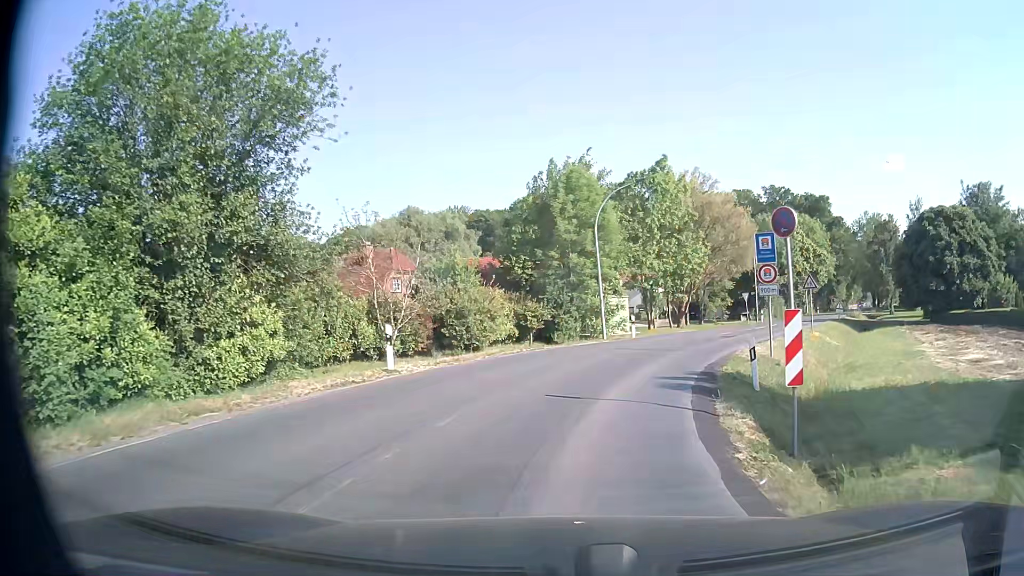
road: secondary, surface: paved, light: Day
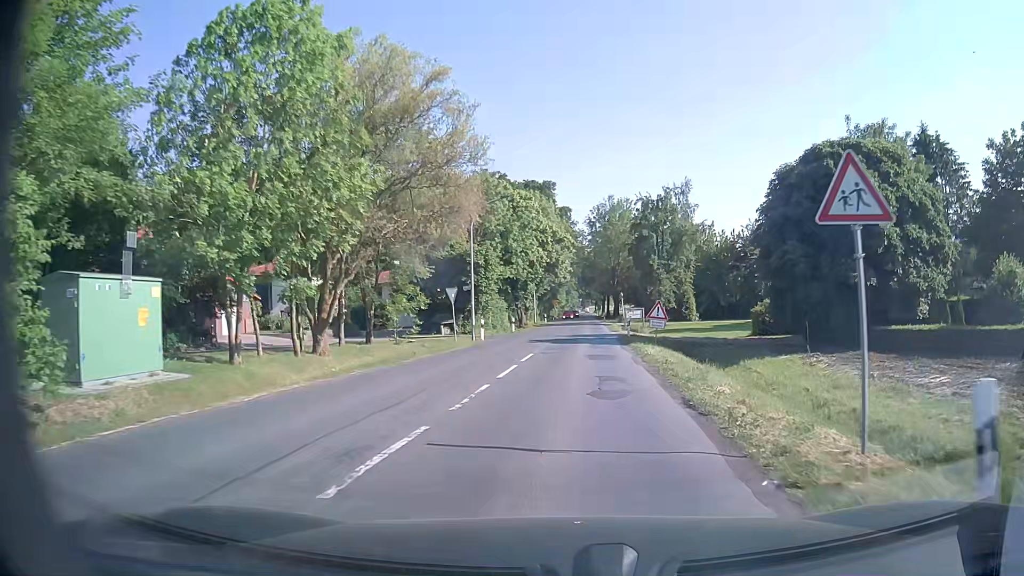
(+6.3, +28.2) m; +26°
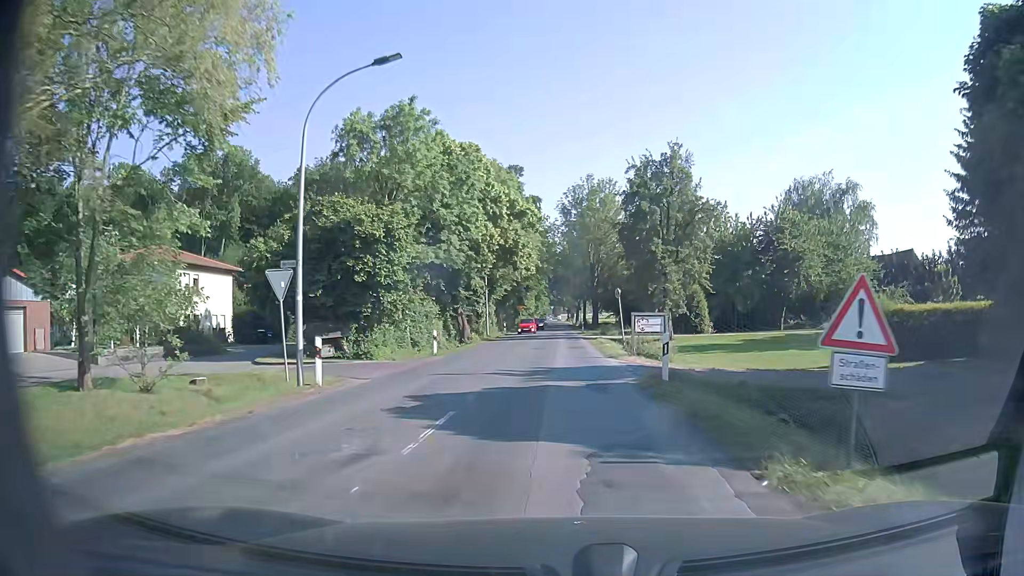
(+0.6, +20.5) m; +1°
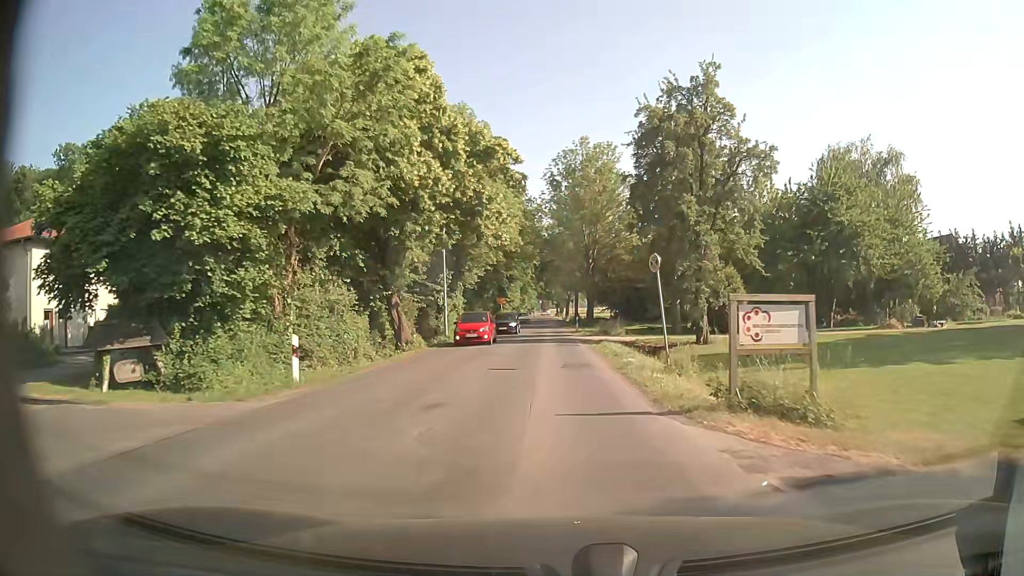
(+0.3, +14.6) m; +2°
(0, +10) (0, +20) (0, +30) (0, +40) (0, +50) (0, +60) (-1, +70) (-1, +80) (-1, +90) (-1, +100) m
